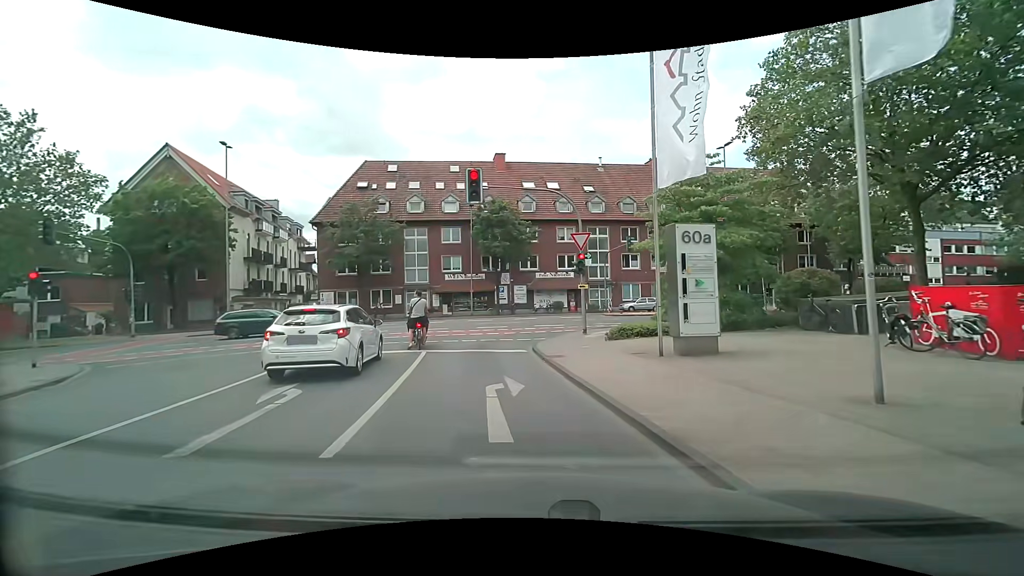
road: residential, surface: asphalt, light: Day
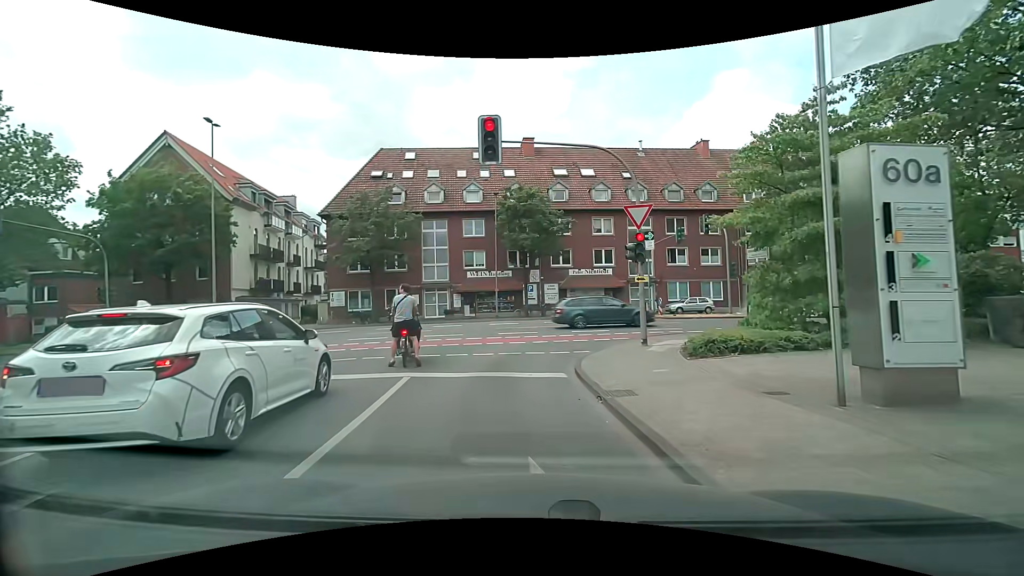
(-0.1, +5.2) m; -3°
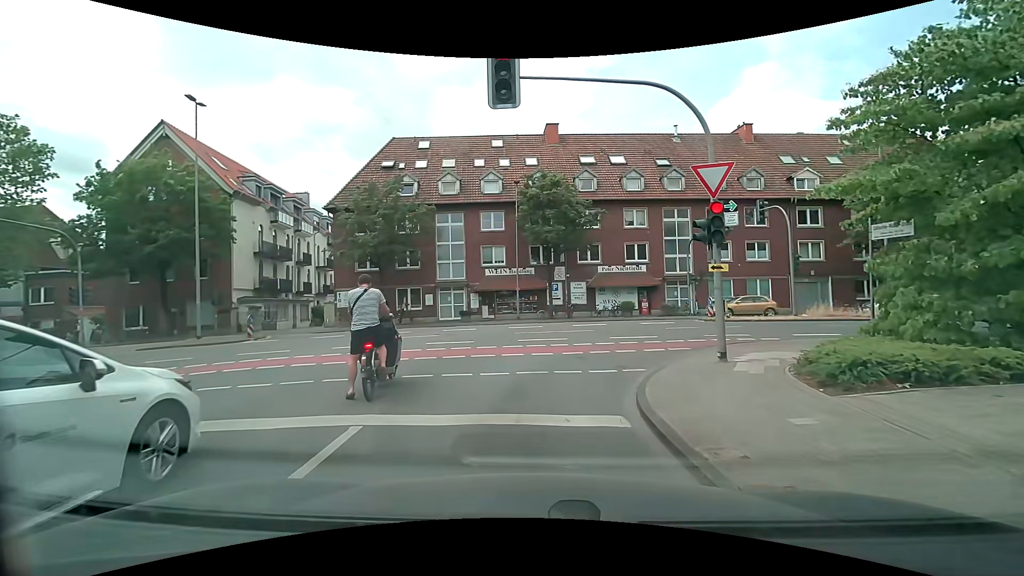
(-0.1, +3.8) m; -1°
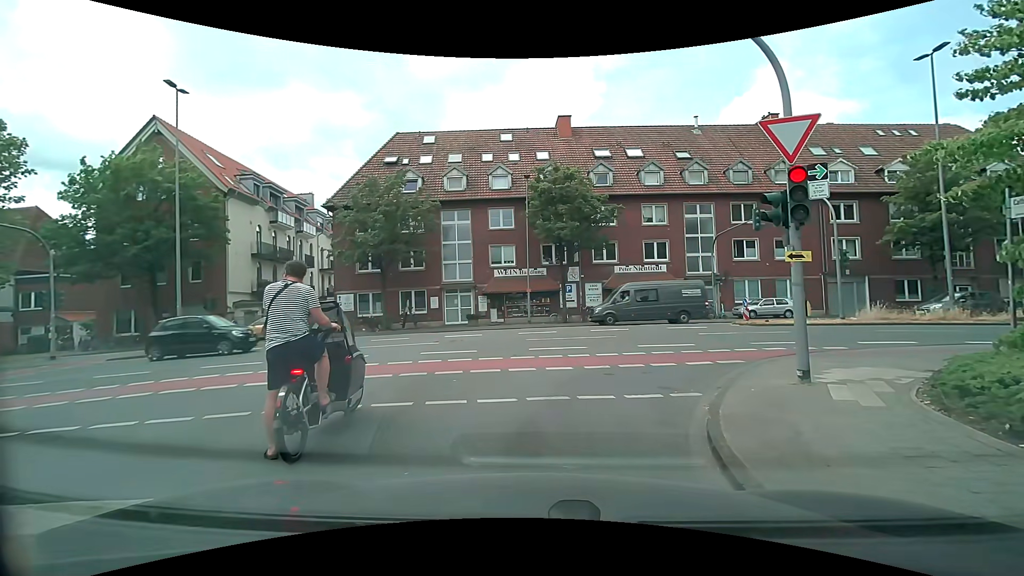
(-0.1, +2.3) m; -3°
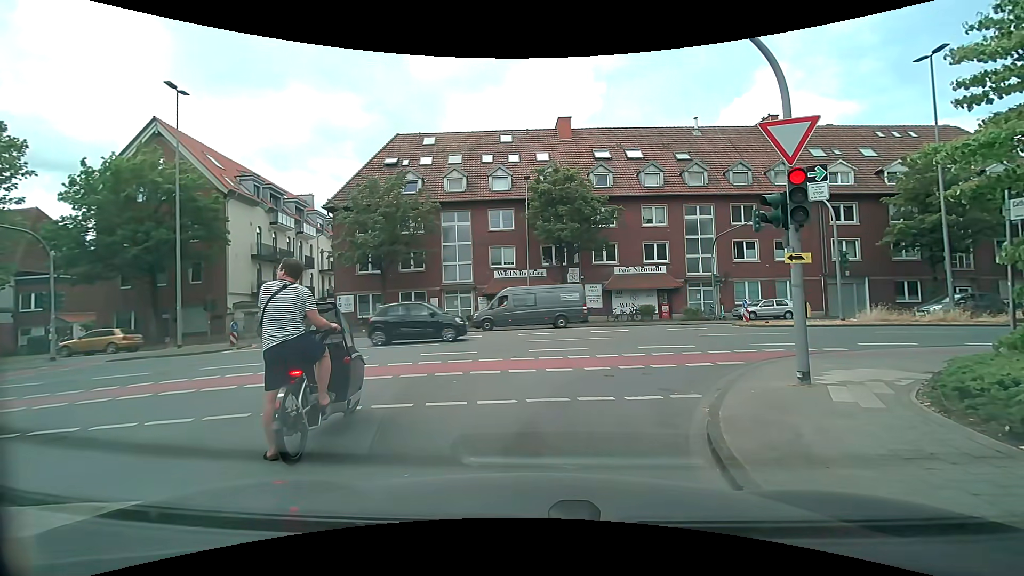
(0.0, 0.0) m; 0°
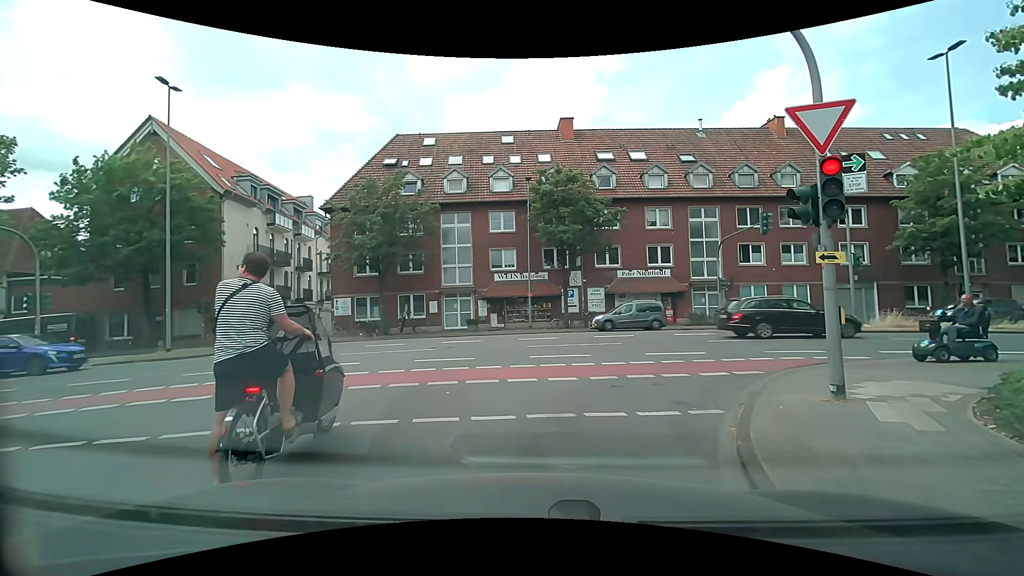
(0.0, +0.8) m; 0°
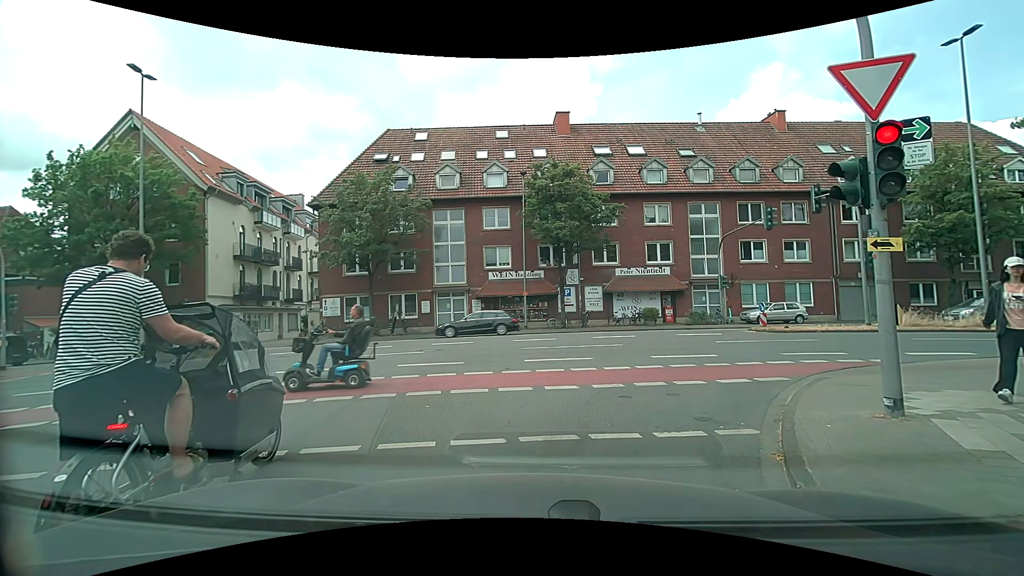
(0.0, +1.2) m; 0°
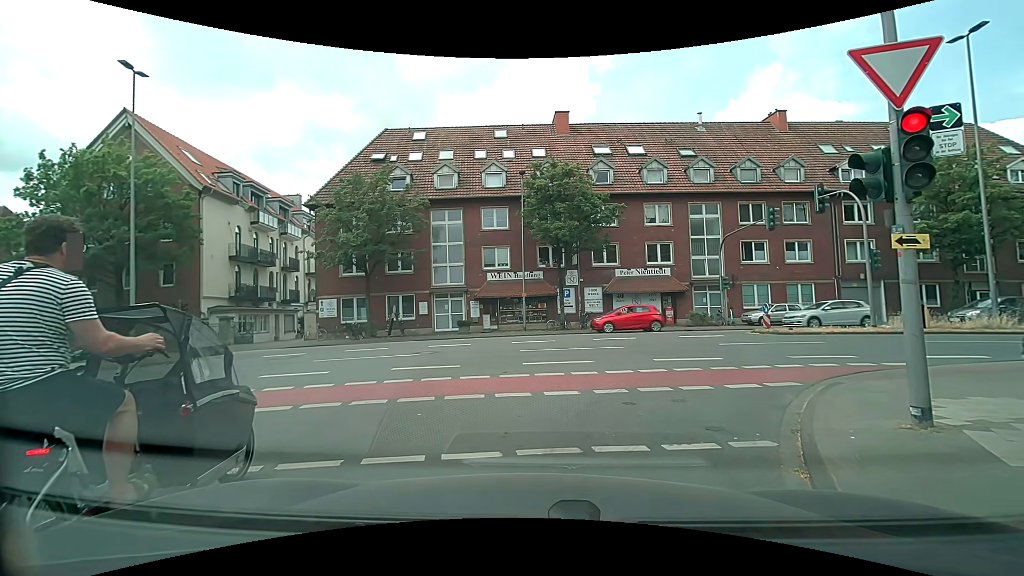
(0.0, +0.4) m; 0°
